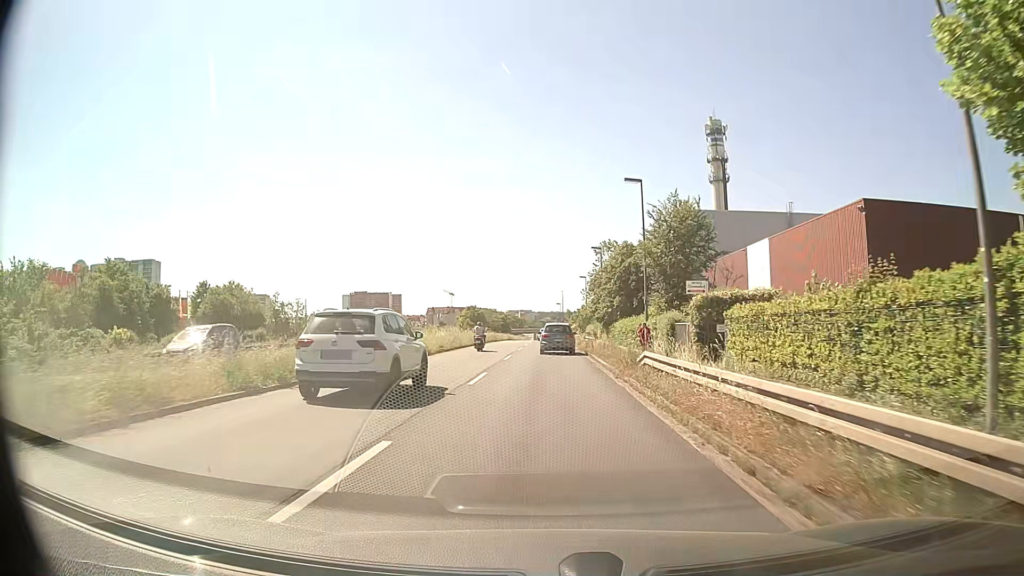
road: primary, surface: asphalt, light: Day
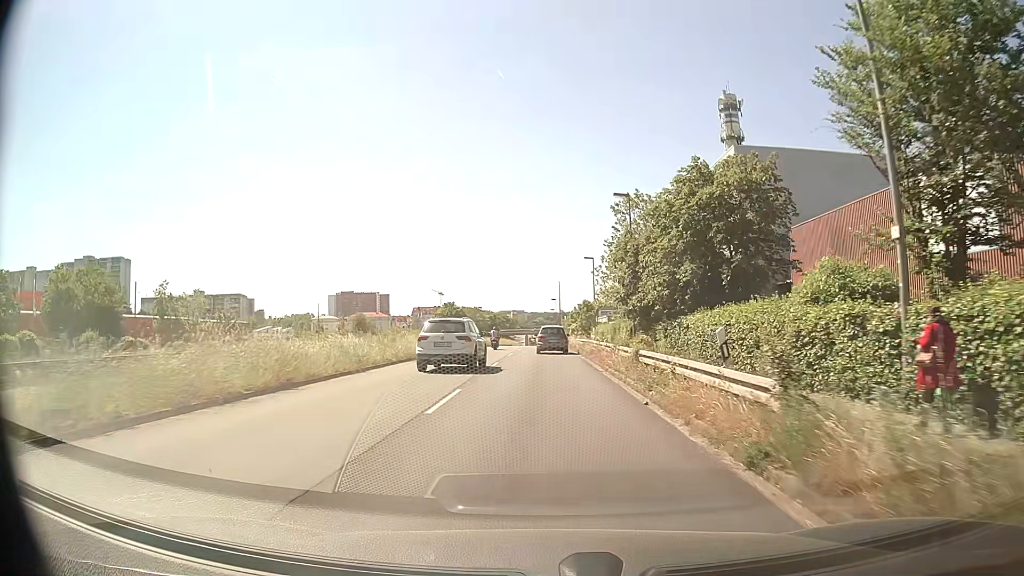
(0.0, +29.9) m; +1°
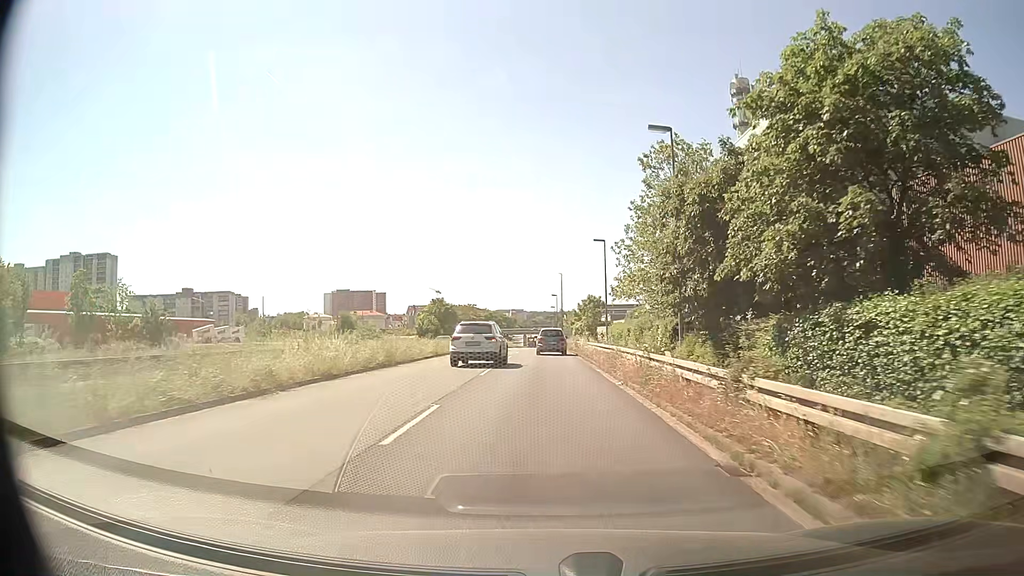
(-0.1, +15.1) m; 0°
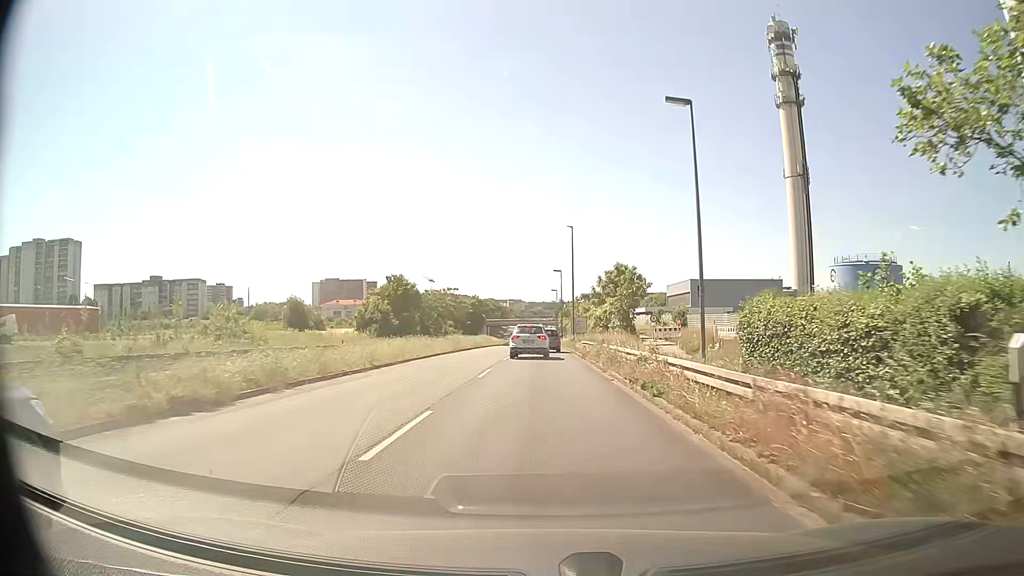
(-0.1, +37.7) m; 0°
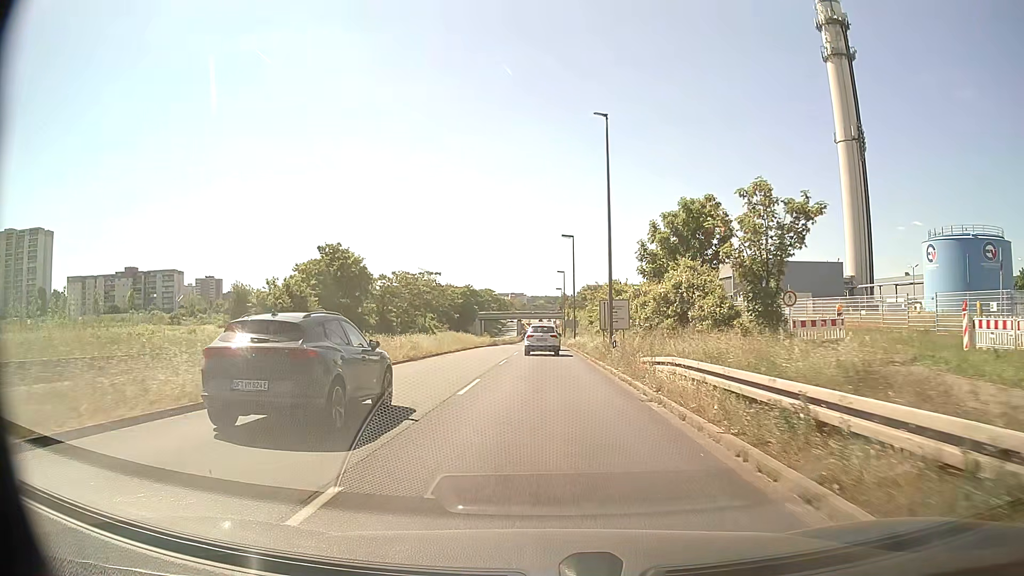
(-0.1, +29.9) m; 0°
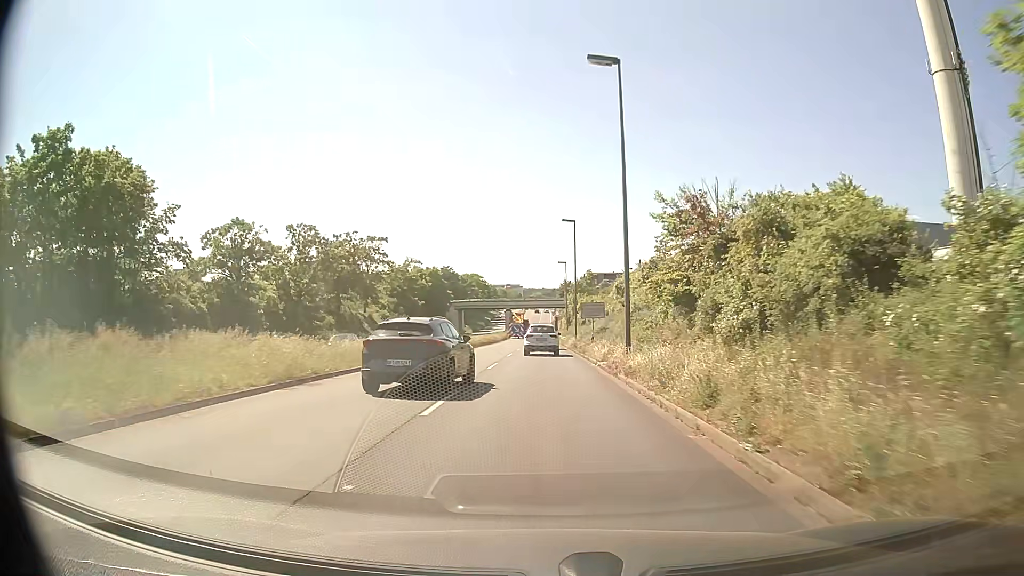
(0.0, +40.4) m; 0°
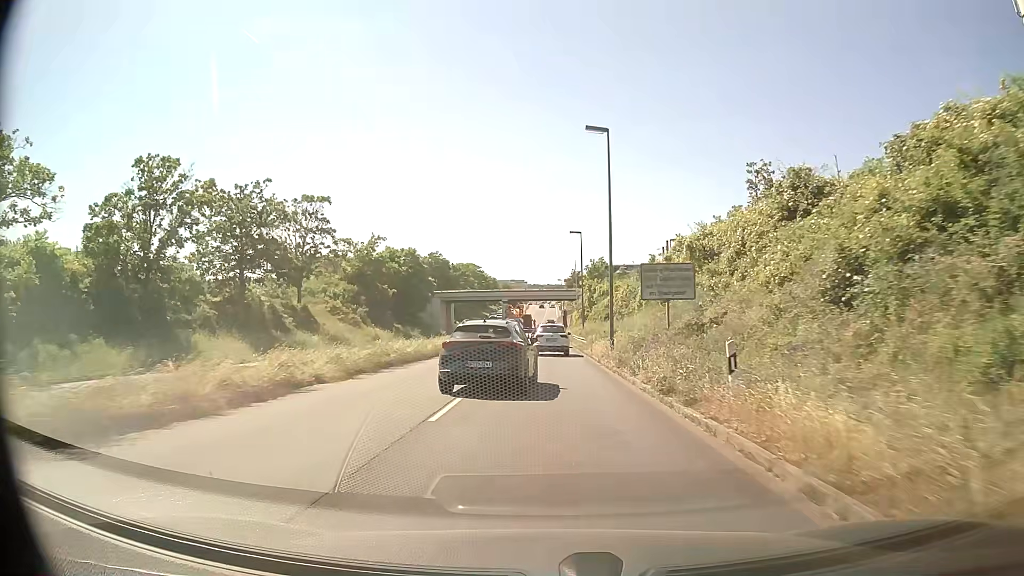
(0.0, +24.9) m; -1°
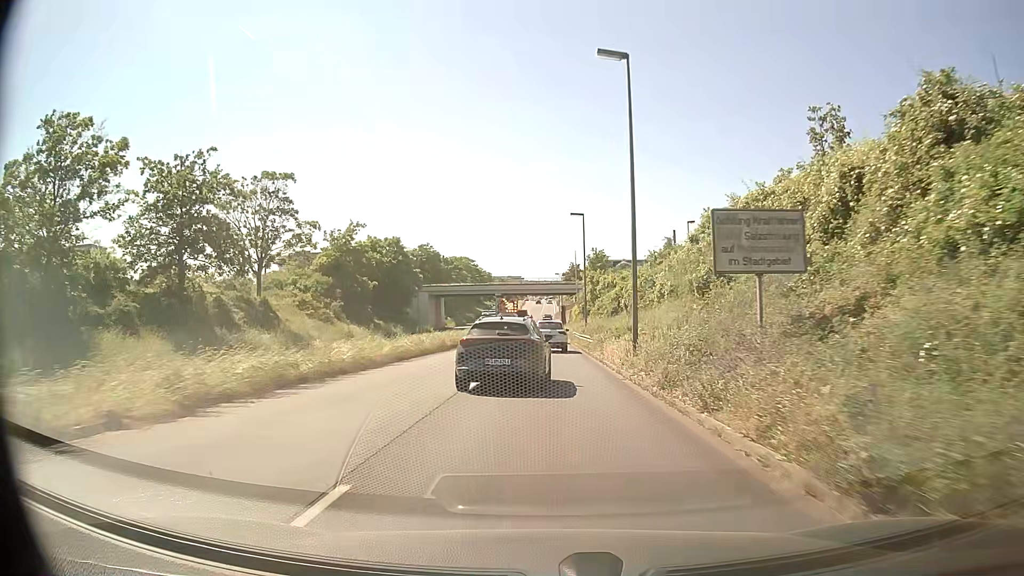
(+0.1, +8.4) m; +1°
(0, +10) (0, +20) (0, +30) (0, +40) (0, +50) (0, +60) (0, +70) (0, +80) (0, +90) (0, +100) m
